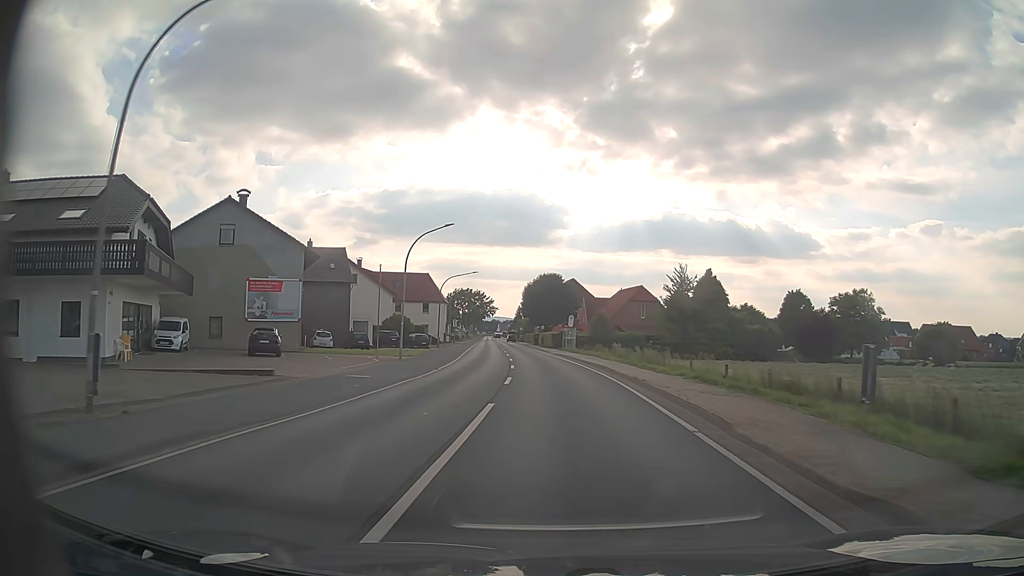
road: primary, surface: asphalt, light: Day
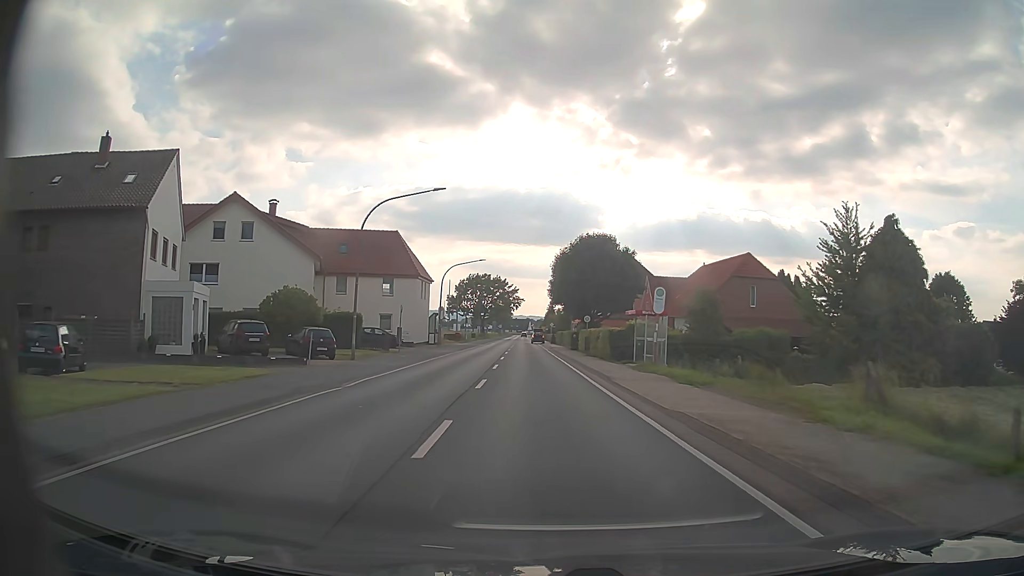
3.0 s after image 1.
(-0.9, +39.5) m; -3°
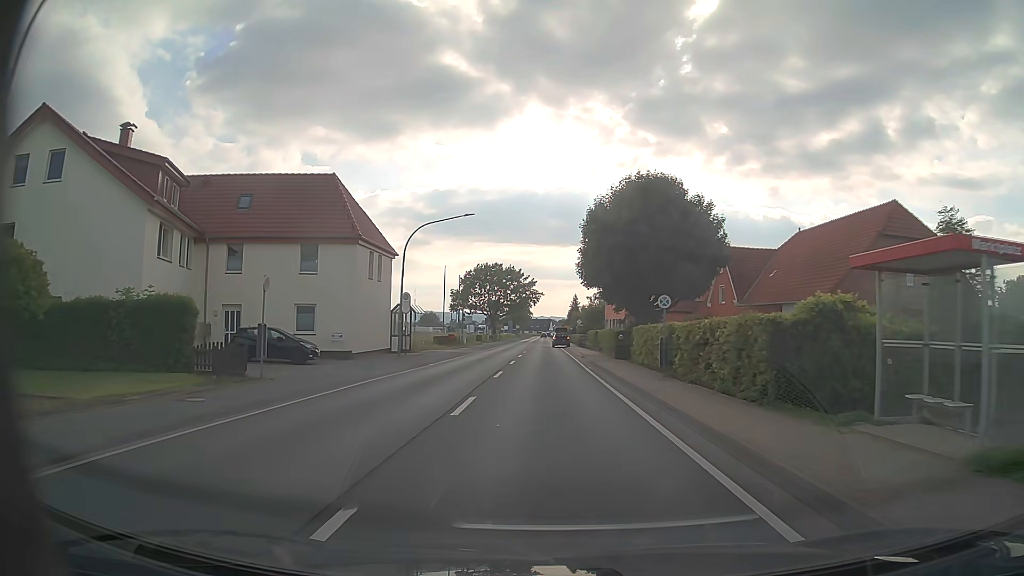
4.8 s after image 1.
(-0.4, +23.7) m; -2°
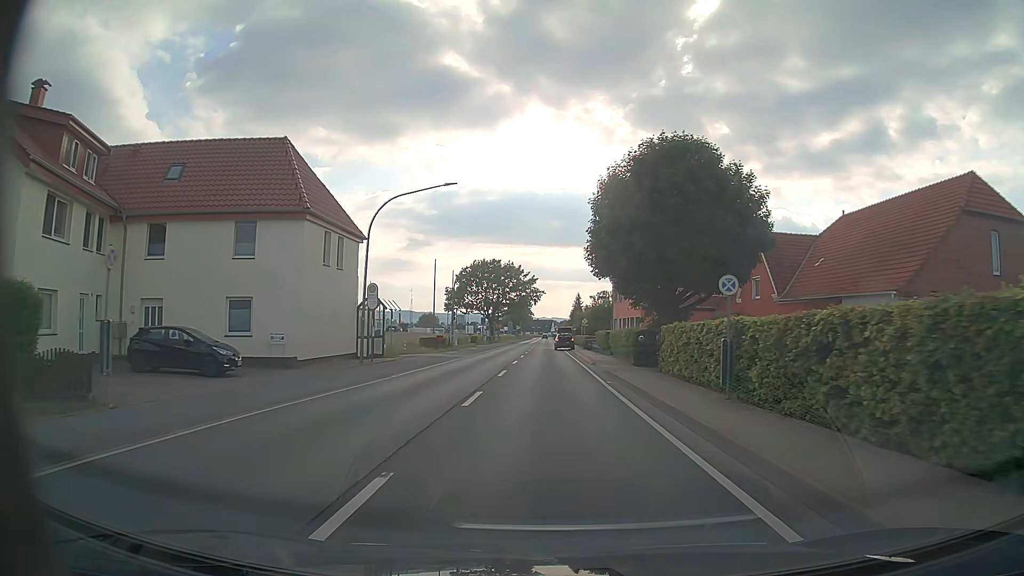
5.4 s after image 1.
(0.0, +7.9) m; 0°
(0, +10) (0, +20) (0, +30) (-1, +40) (-2, +50) (-3, +60) (-3, +70) (-3, +80) (-2, +90) (-2, +100) m
